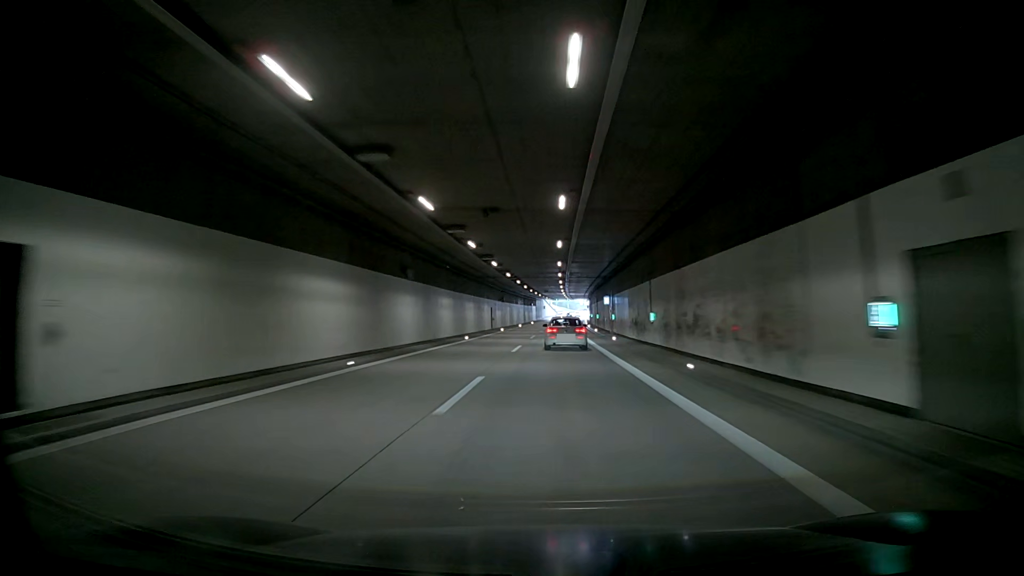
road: motorway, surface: asphalt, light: Day
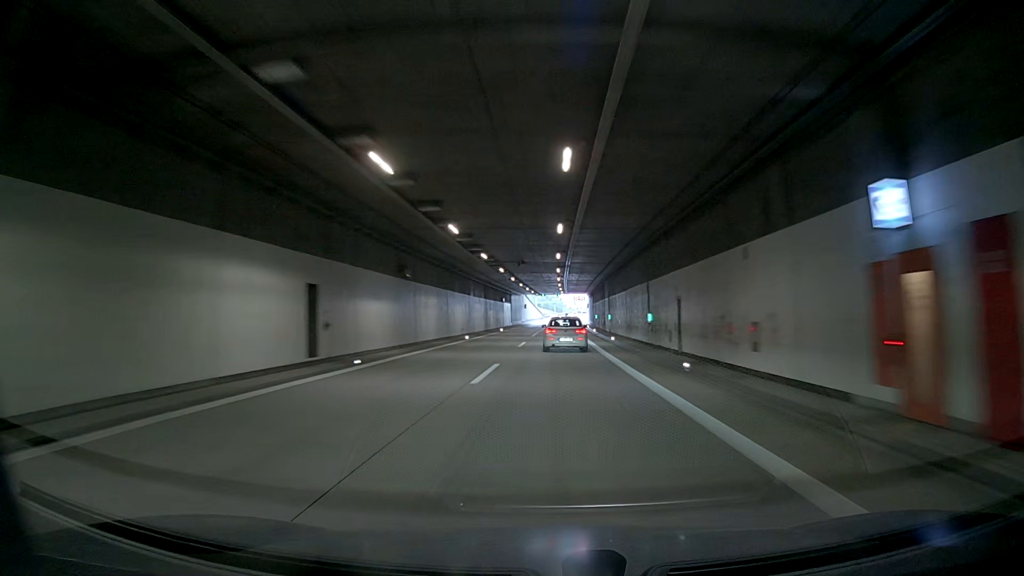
(0.0, +49.5) m; 0°
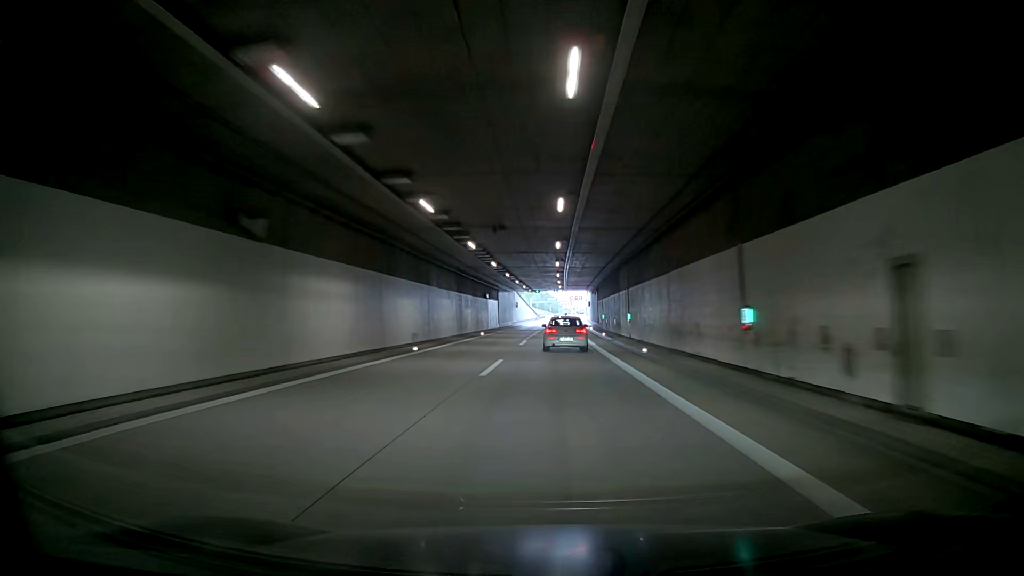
(0.0, +16.3) m; 0°
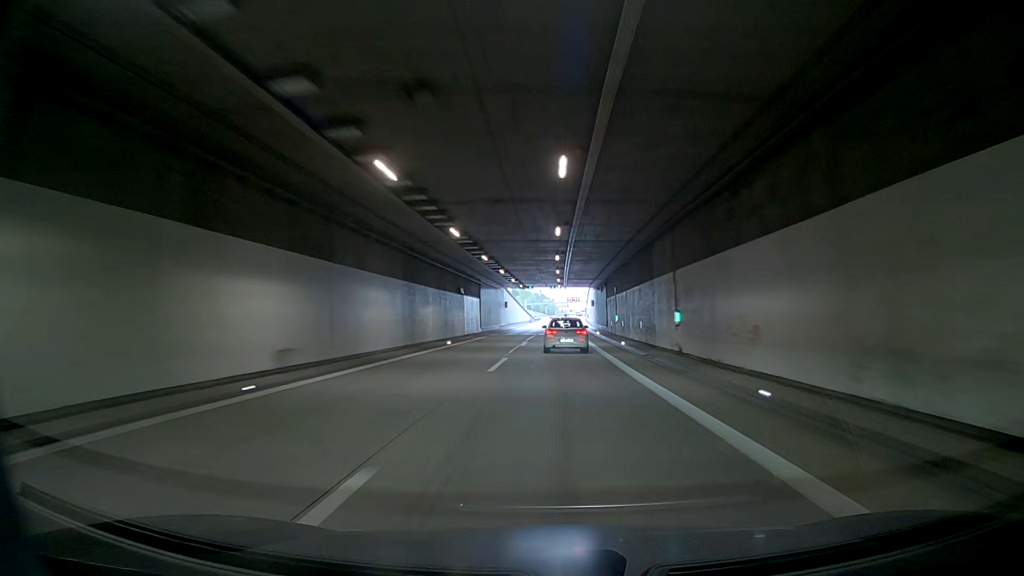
(0.0, +16.1) m; 0°
